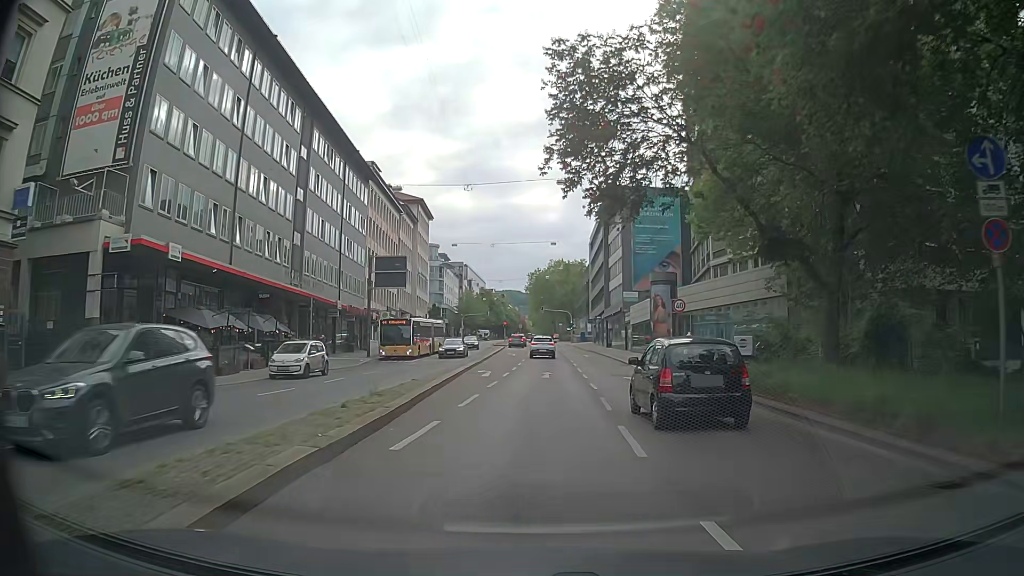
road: secondary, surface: asphalt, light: Day
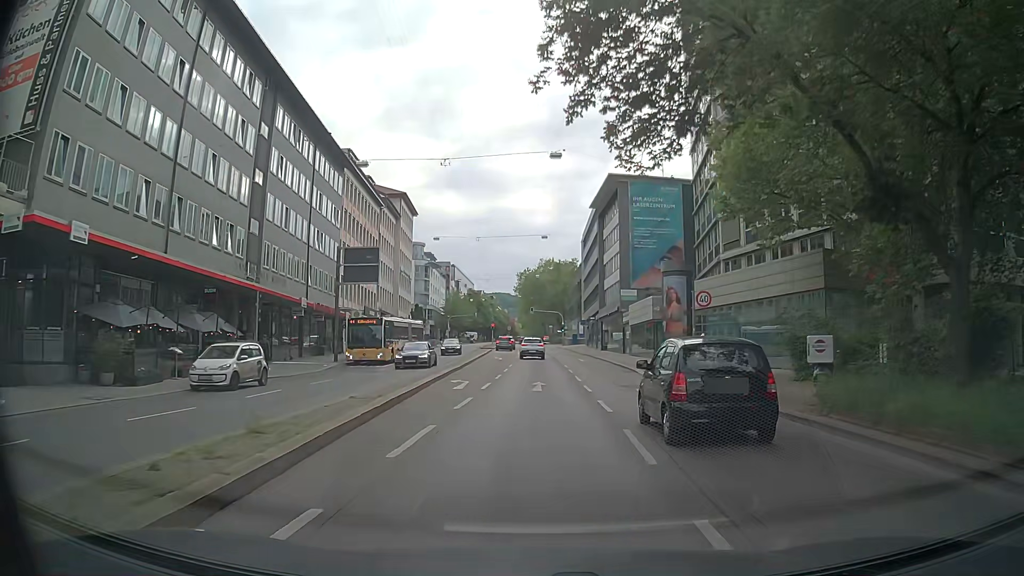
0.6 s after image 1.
(0.0, +5.9) m; +1°
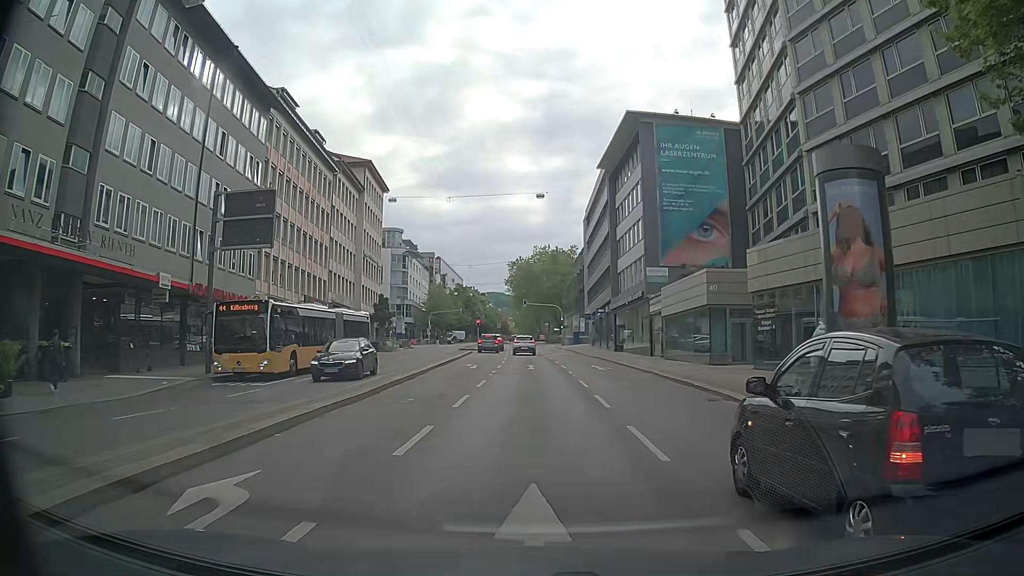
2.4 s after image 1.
(+0.1, +17.6) m; 0°
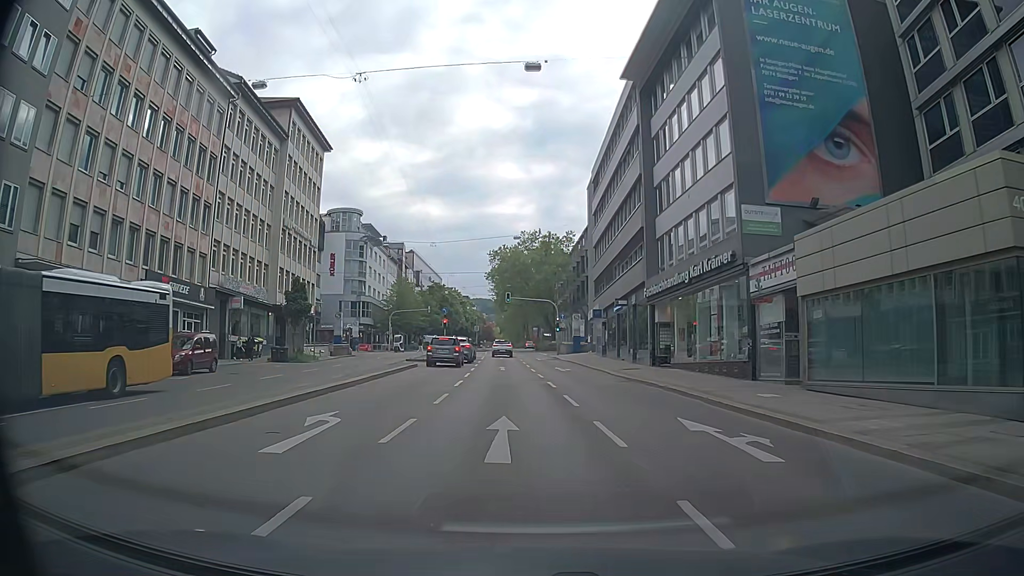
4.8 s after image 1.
(+0.2, +23.1) m; +1°
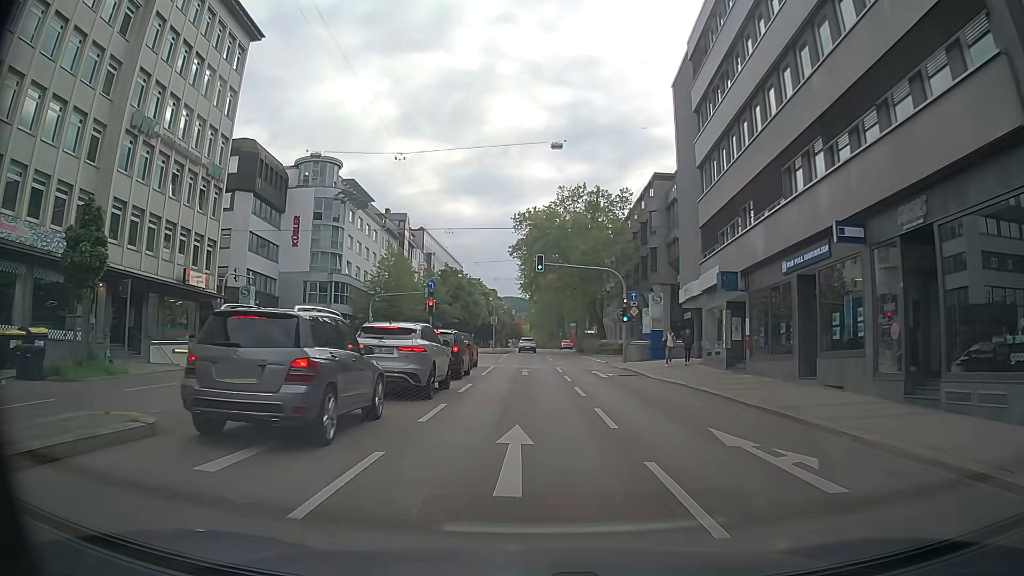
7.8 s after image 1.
(-0.8, +28.3) m; -3°
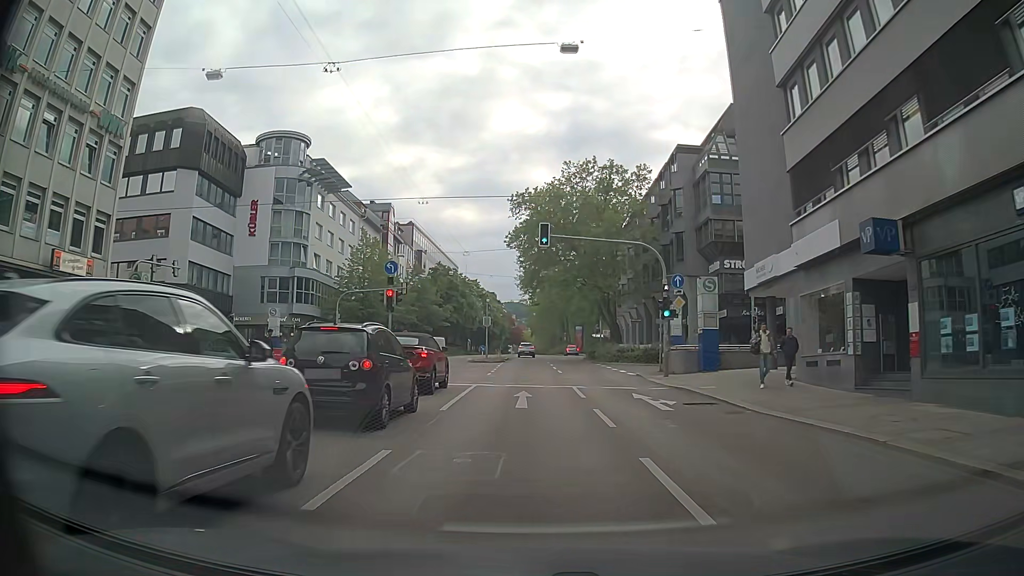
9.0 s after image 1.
(+0.1, +11.8) m; 0°
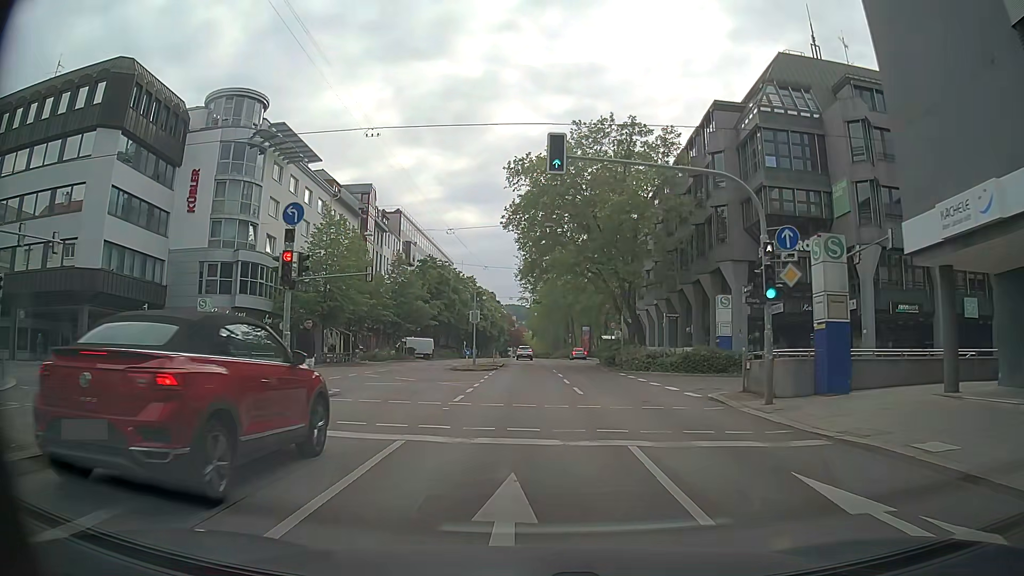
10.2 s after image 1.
(+0.2, +12.1) m; +1°
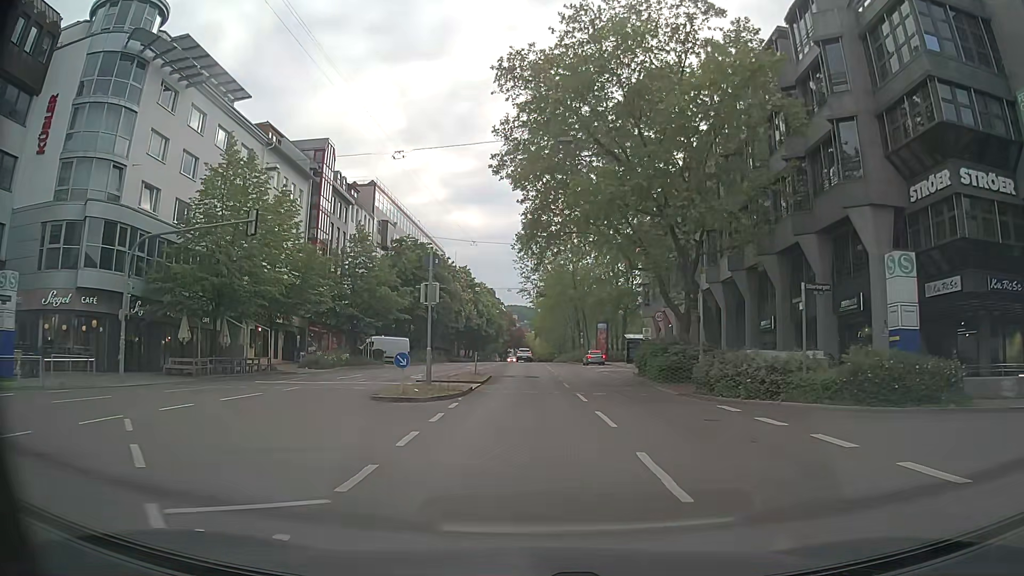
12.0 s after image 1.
(0.0, +18.6) m; 0°
(0, +10) (0, +20) (0, +30) (-1, +40) (-1, +50) (-1, +60) (-1, +70) (-1, +80) (-1, +90) (-1, +100) m
